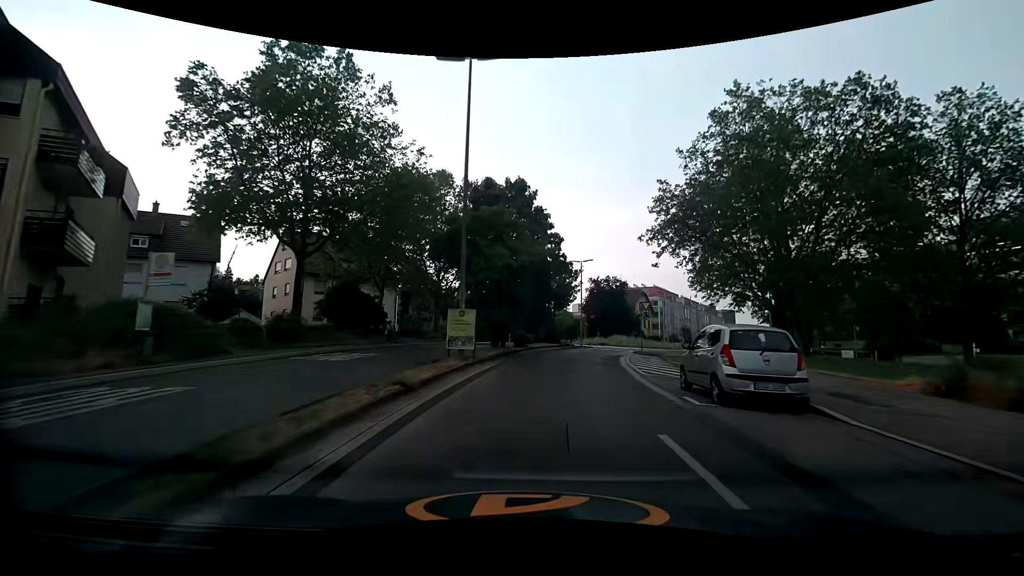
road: secondary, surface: asphalt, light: Day
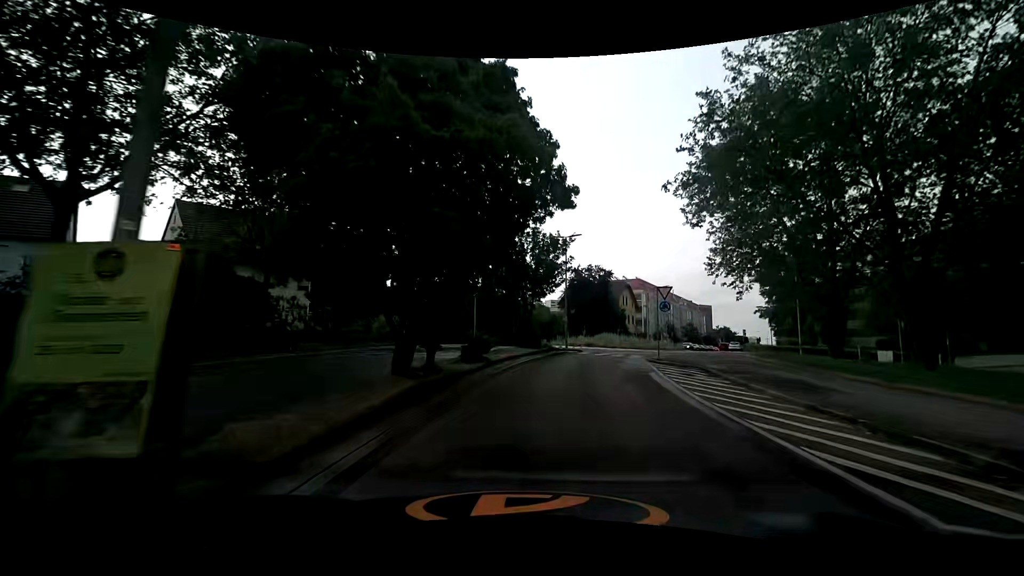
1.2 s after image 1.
(+0.3, +12.1) m; +4°
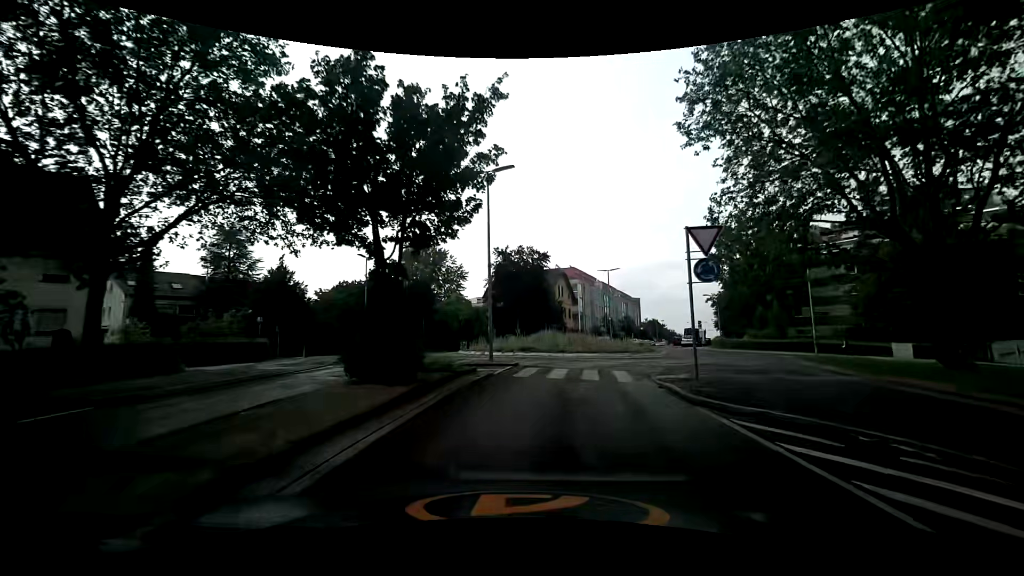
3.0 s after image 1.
(+1.0, +14.9) m; +8°
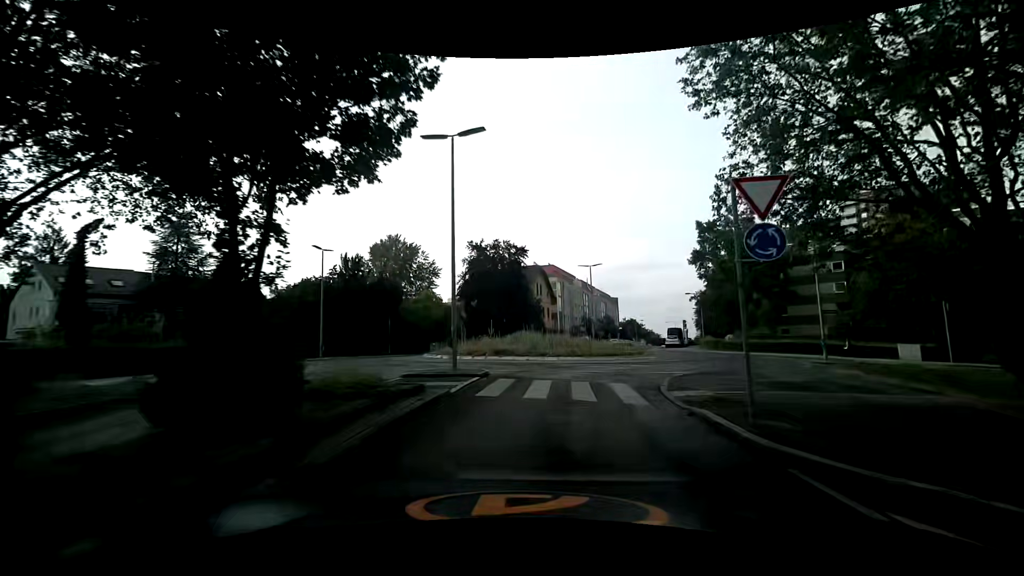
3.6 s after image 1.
(+0.1, +3.9) m; +2°
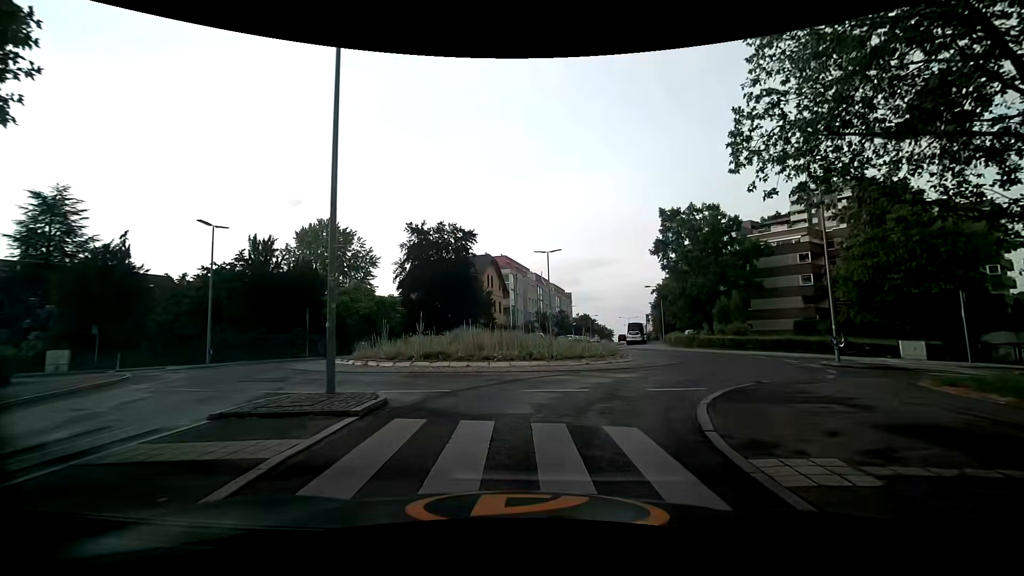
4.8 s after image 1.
(+0.5, +6.6) m; +8°
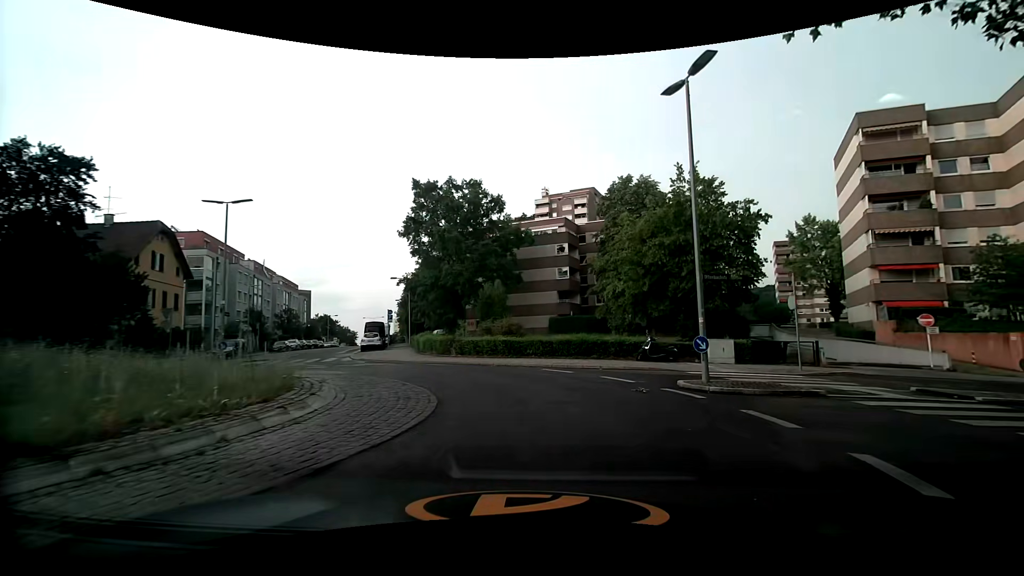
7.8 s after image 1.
(+2.6, +14.2) m; +28°
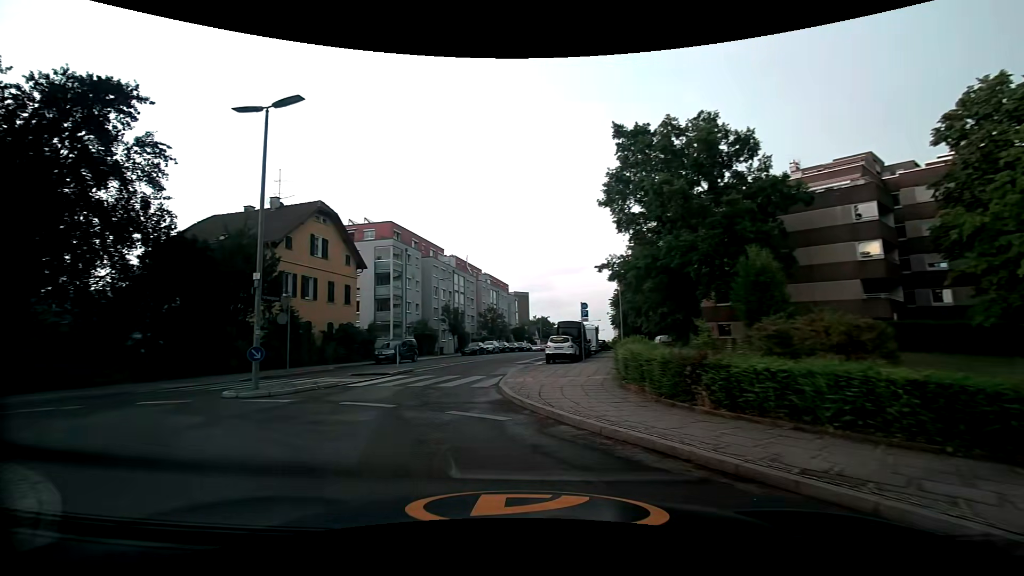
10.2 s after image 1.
(-1.7, +15.3) m; -25°
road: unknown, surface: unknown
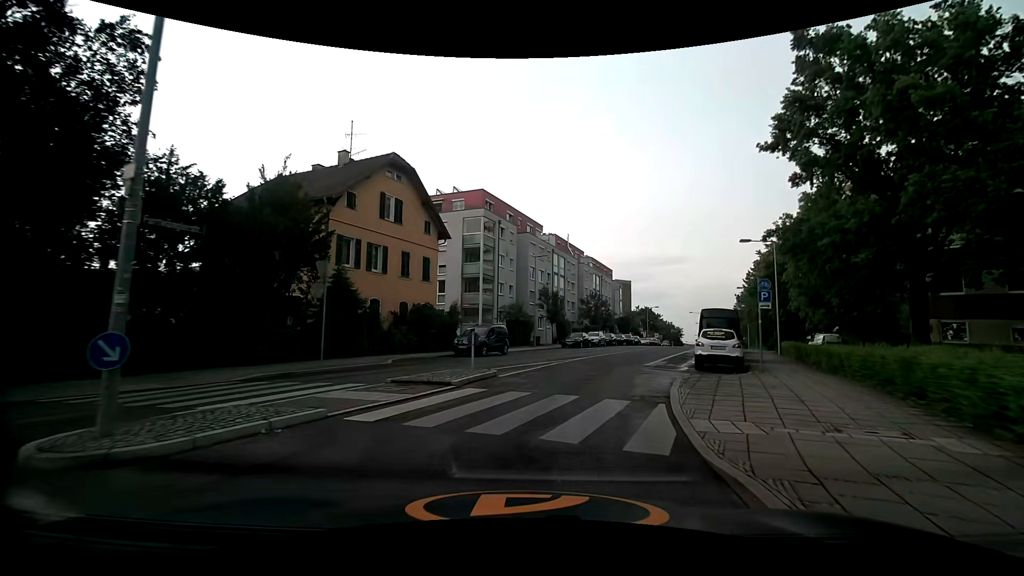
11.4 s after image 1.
(-1.4, +9.0) m; -11°
